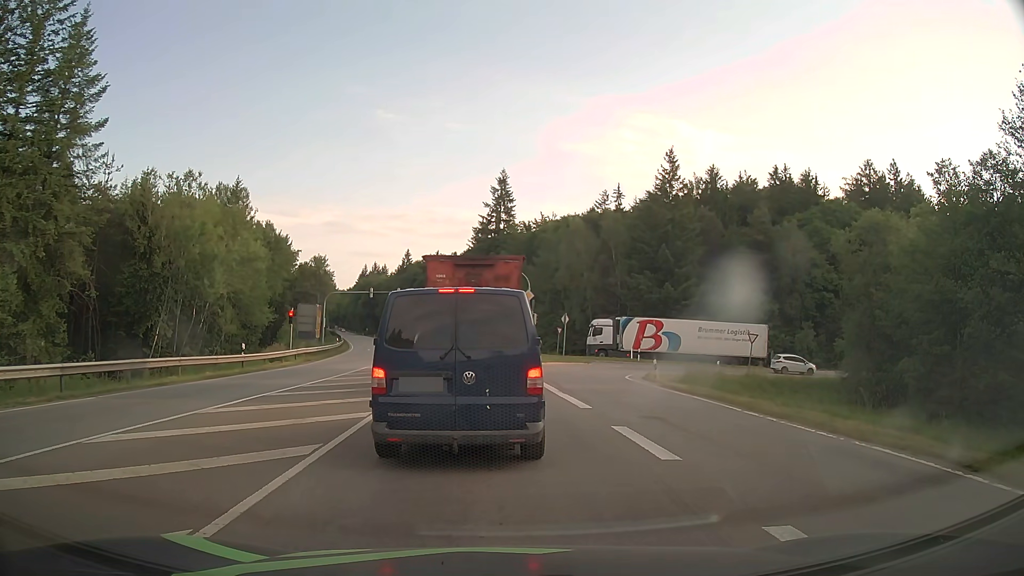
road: secondary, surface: asphalt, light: Day
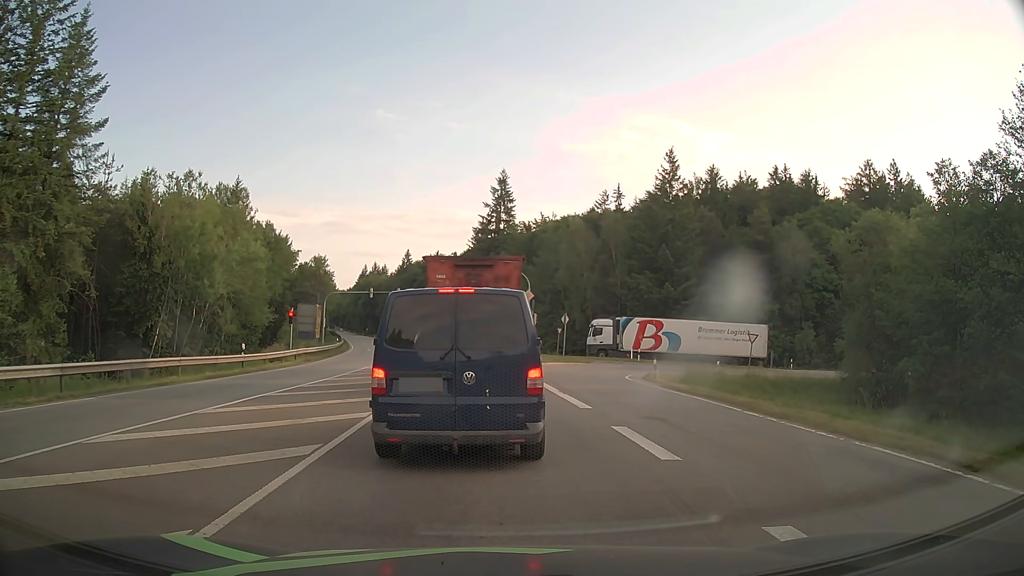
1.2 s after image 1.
(0.0, 0.0) m; 0°
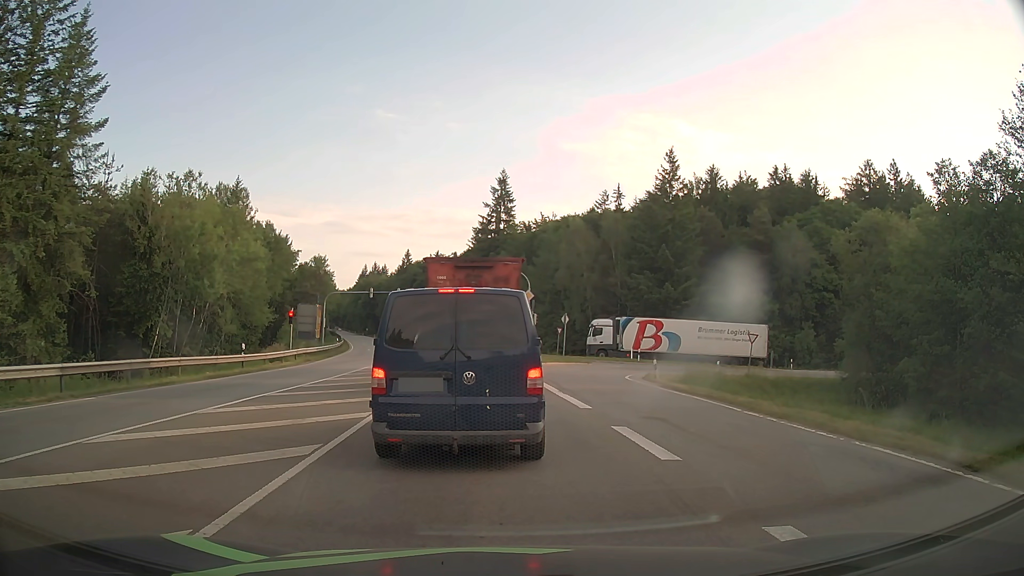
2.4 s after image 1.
(0.0, 0.0) m; 0°
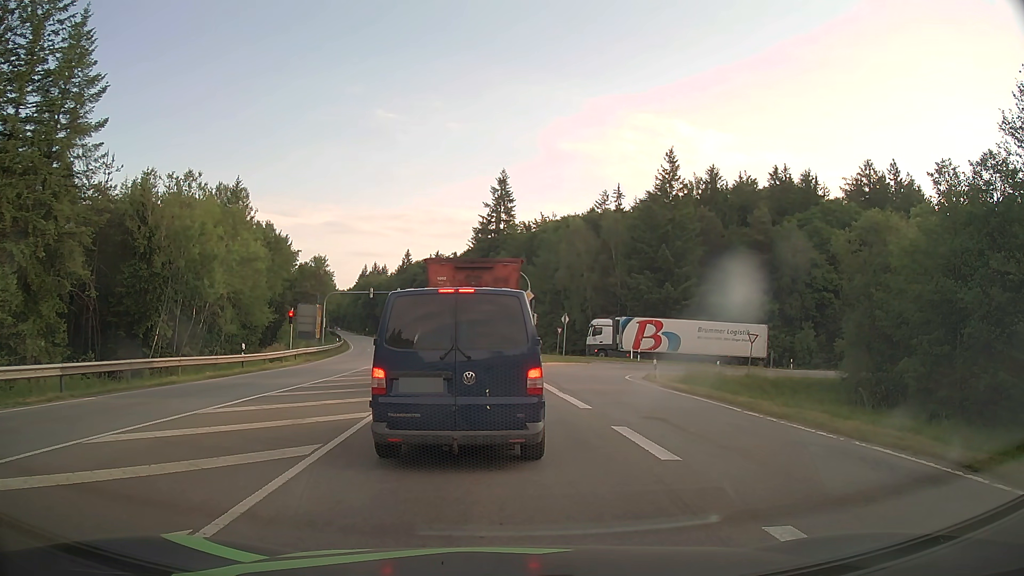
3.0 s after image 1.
(0.0, 0.0) m; 0°
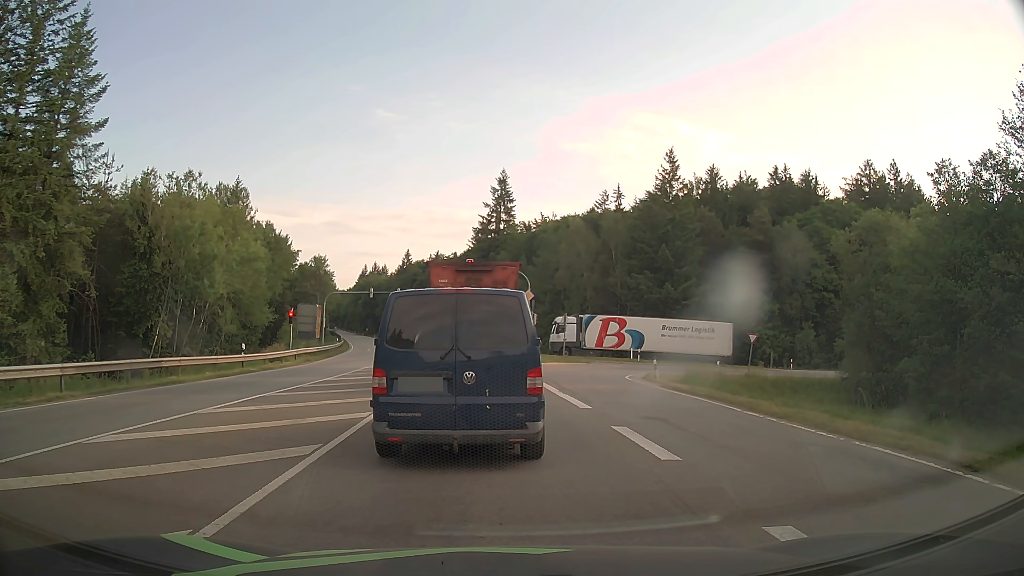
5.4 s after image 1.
(0.0, 0.0) m; 0°
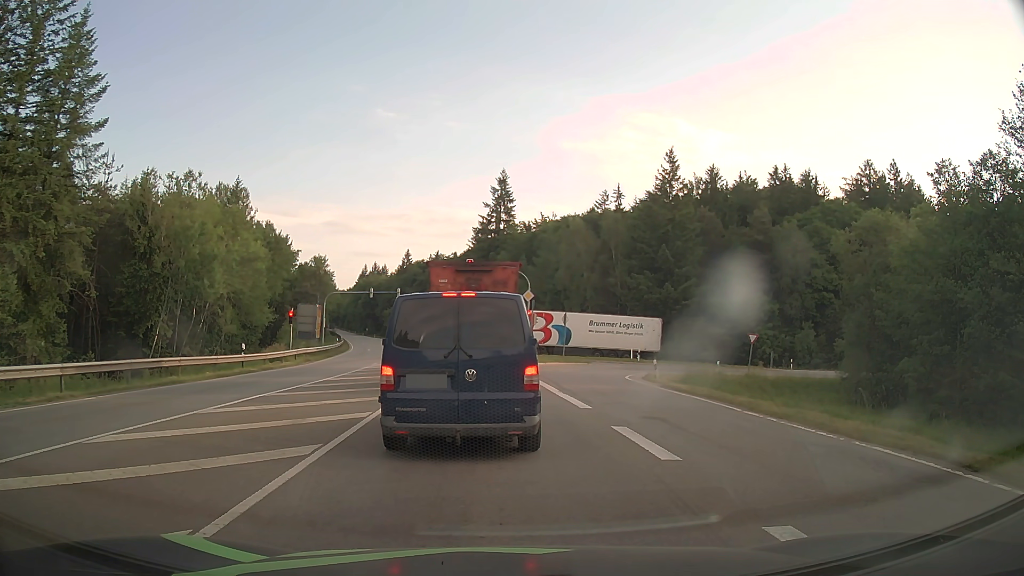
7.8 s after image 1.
(0.0, 0.0) m; 0°
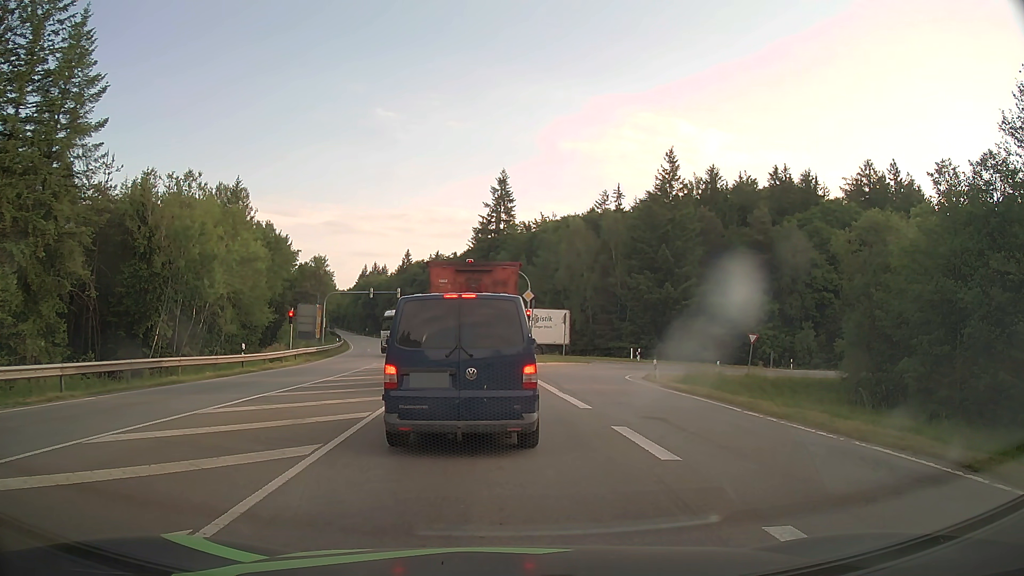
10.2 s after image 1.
(0.0, 0.0) m; 0°
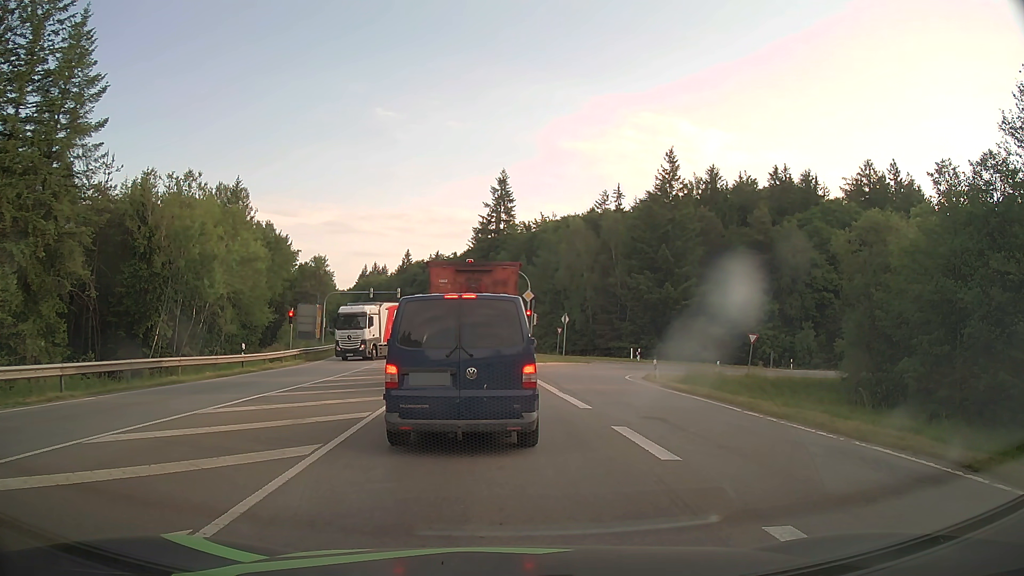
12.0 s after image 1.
(0.0, 0.0) m; 0°
